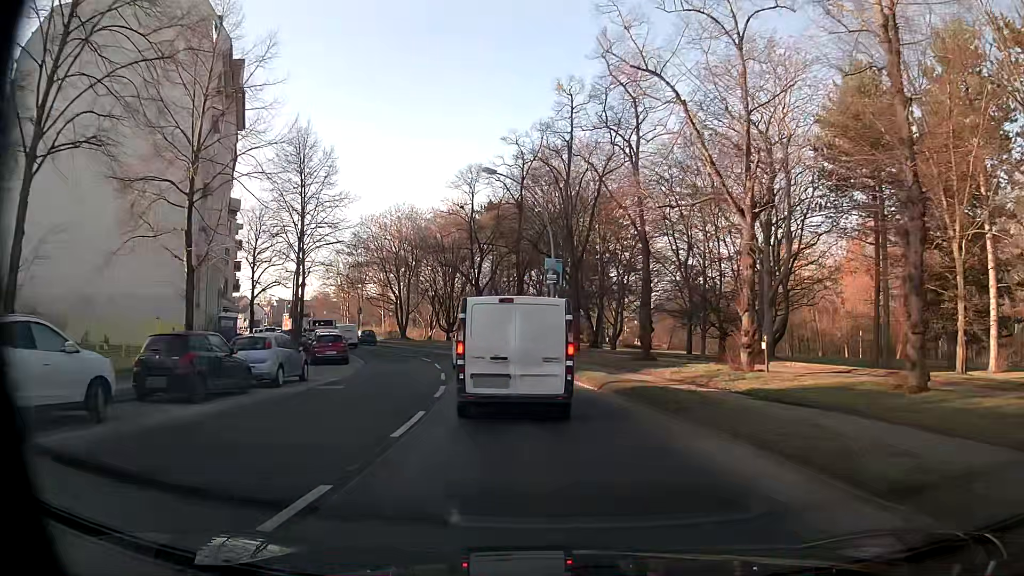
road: secondary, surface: asphalt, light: Day
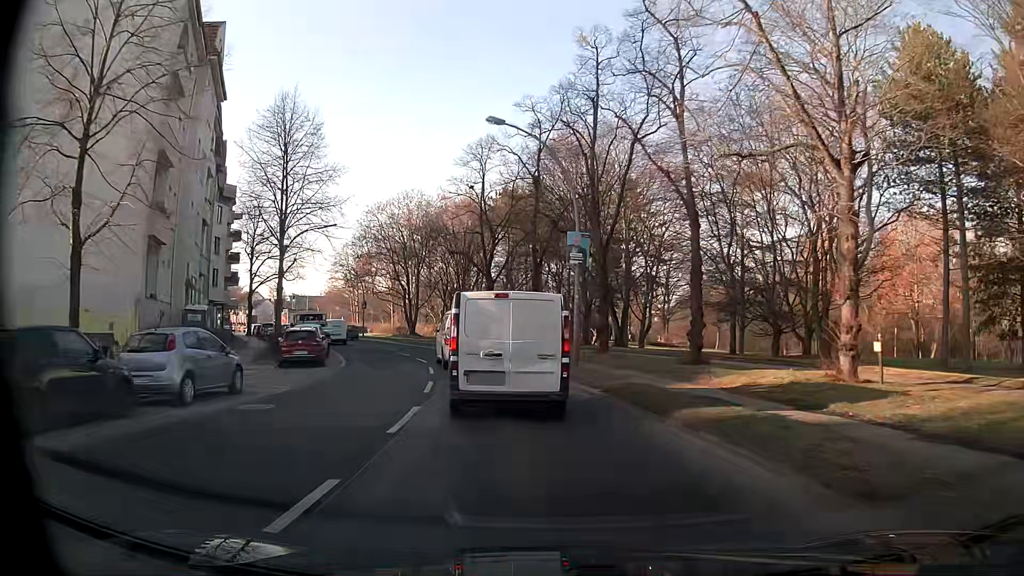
(-0.1, +6.0) m; -2°
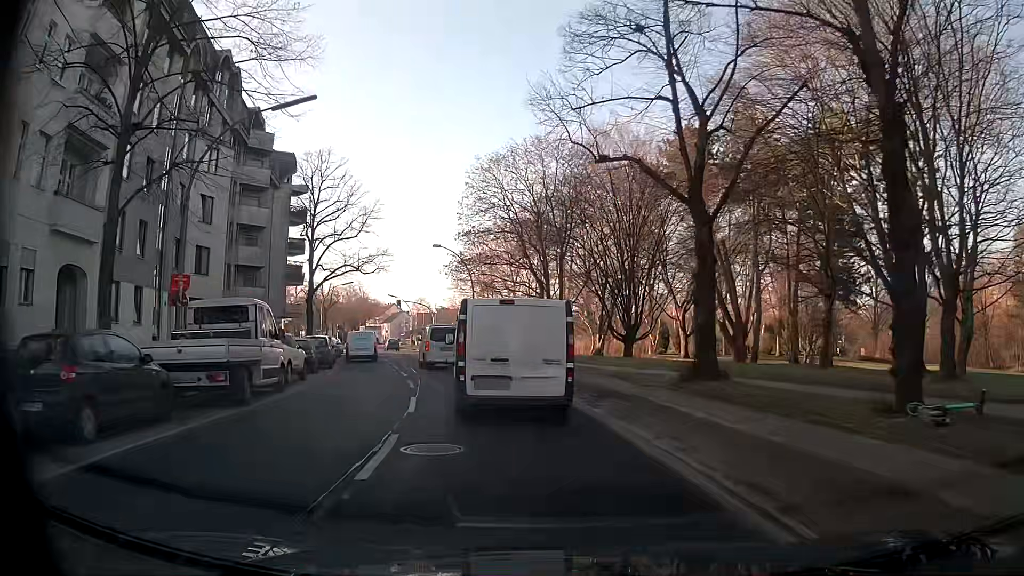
(-2.9, +27.0) m; -14°
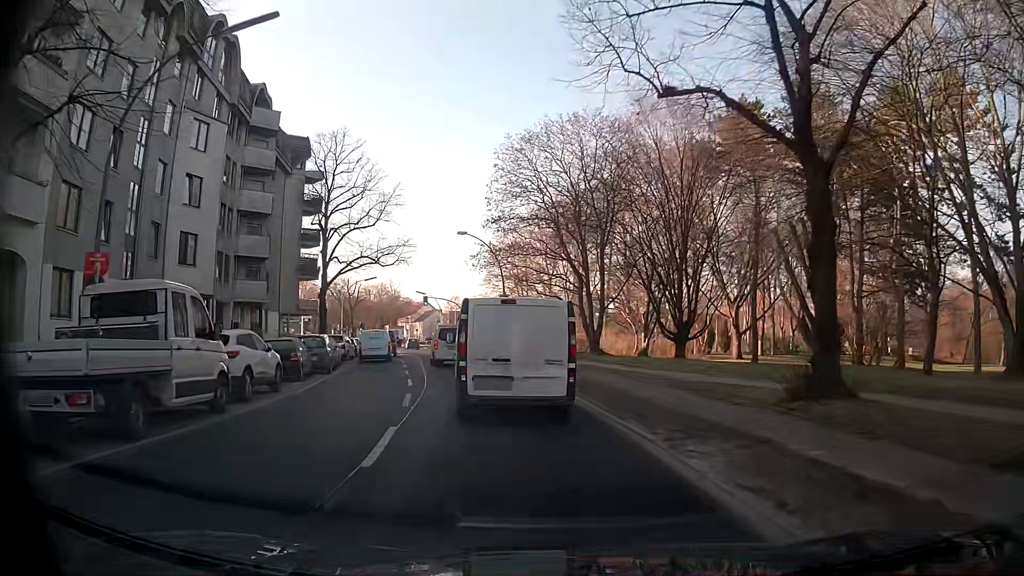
(-0.1, +5.5) m; -3°
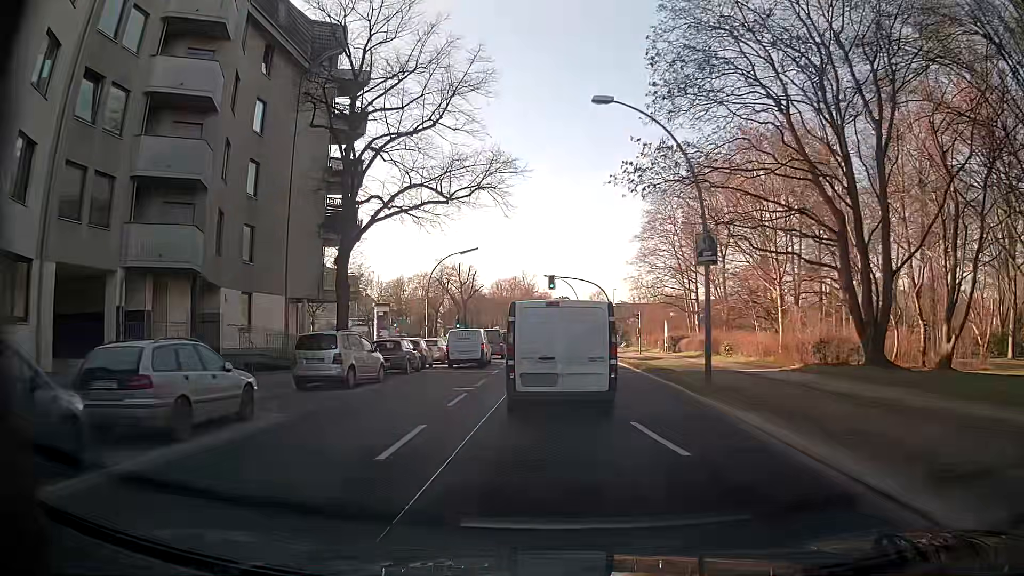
(-2.7, +24.0) m; -13°
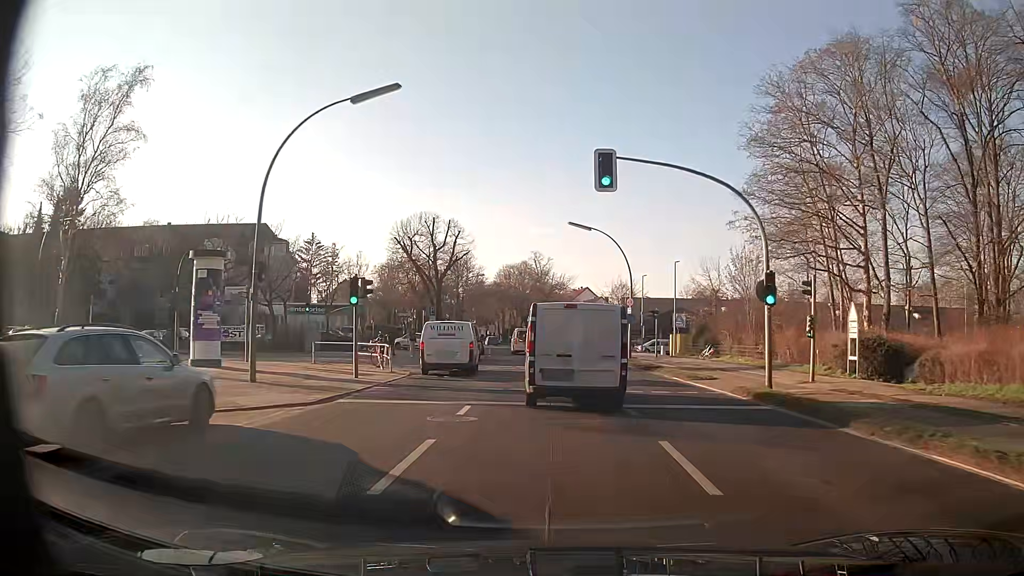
(-0.3, +32.0) m; -1°
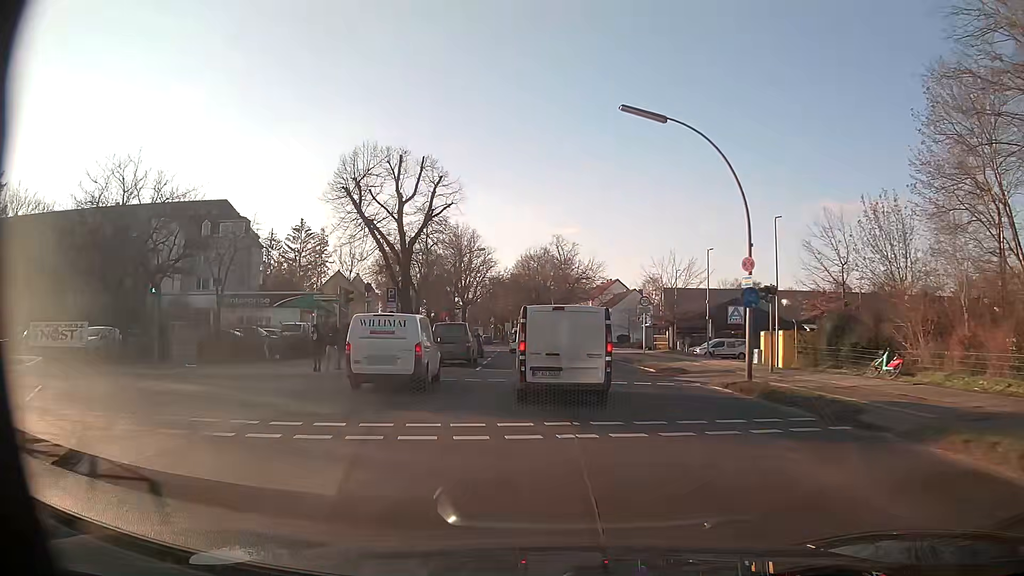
(-0.2, +20.2) m; -2°
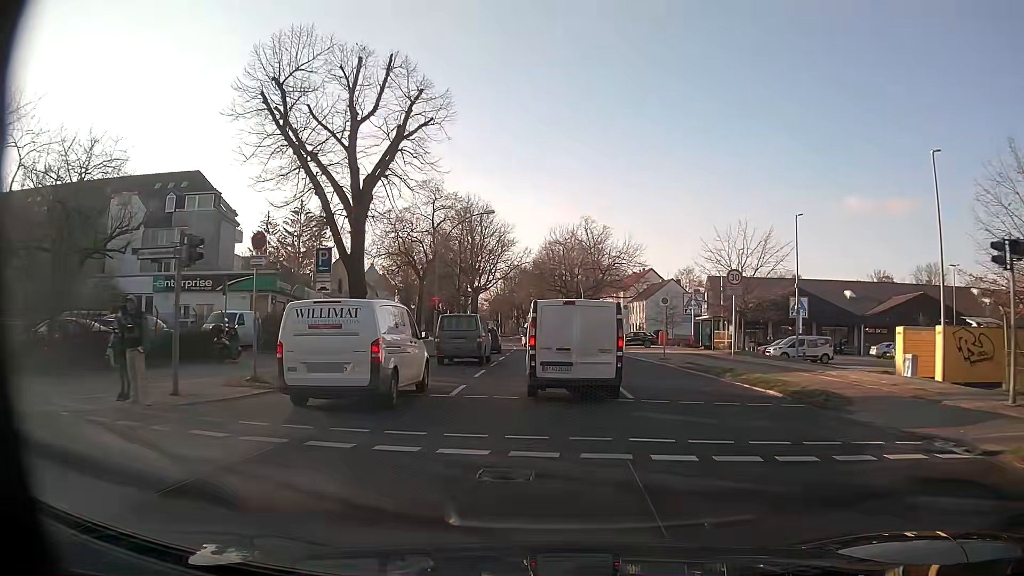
(-0.3, +13.3) m; -2°
(0, +10) (0, +20) (-1, +30) (-1, +40) (-1, +50) (-2, +60) (-3, +70) (-4, +80) (-5, +90) (-7, +100) m
